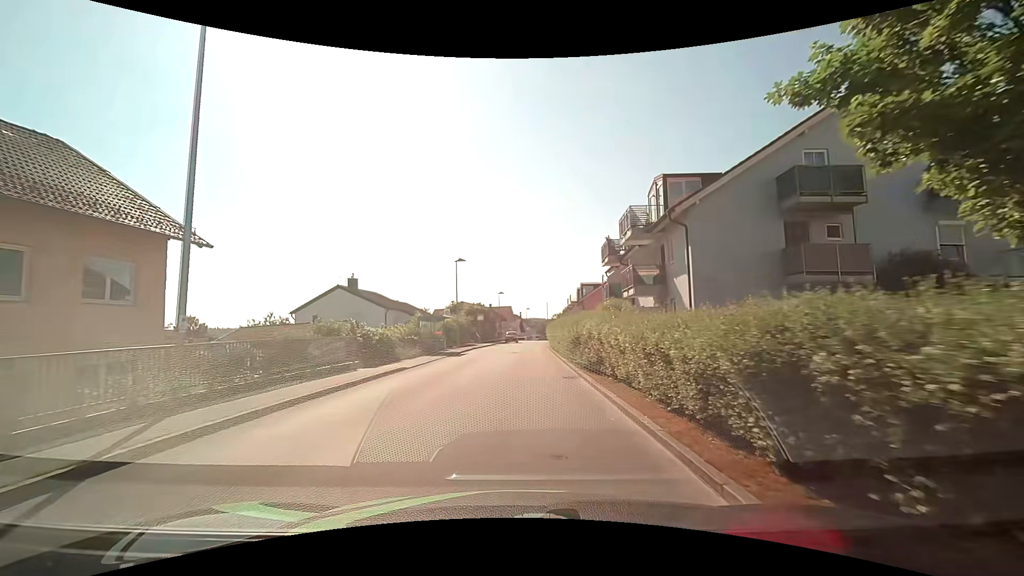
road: unclassified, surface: asphalt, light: Day
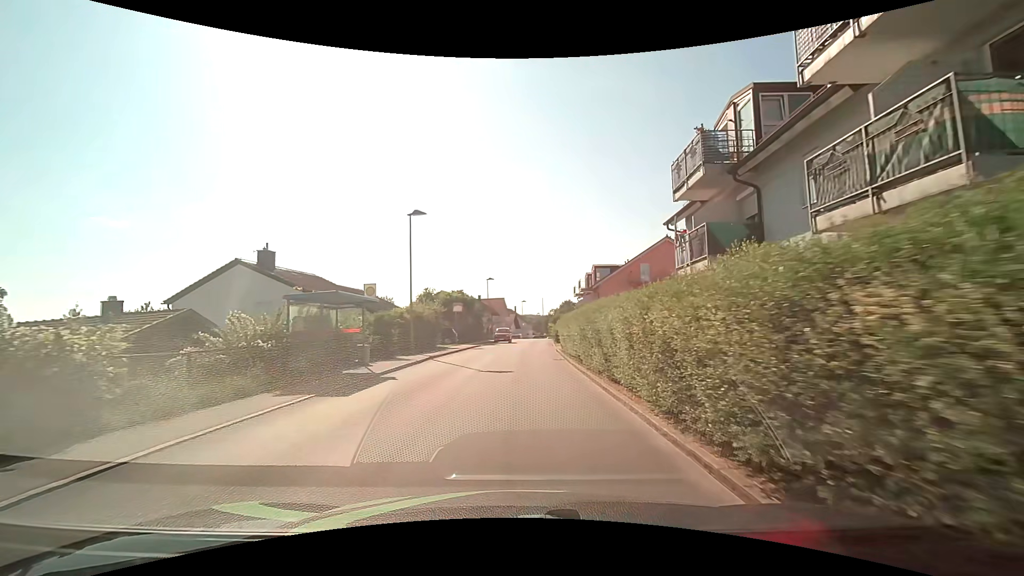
(0.0, +17.4) m; 0°
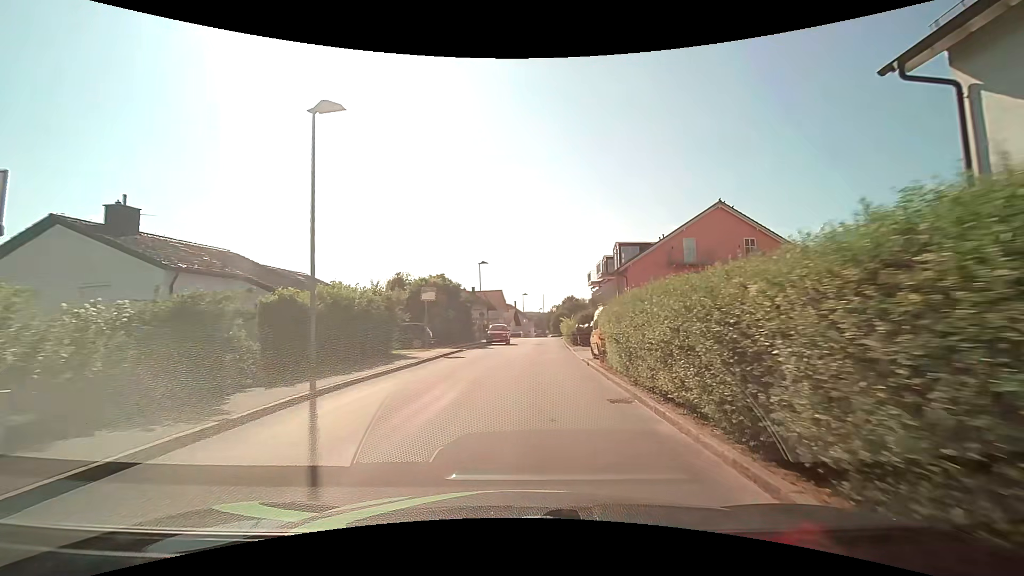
(-0.1, +13.4) m; 0°
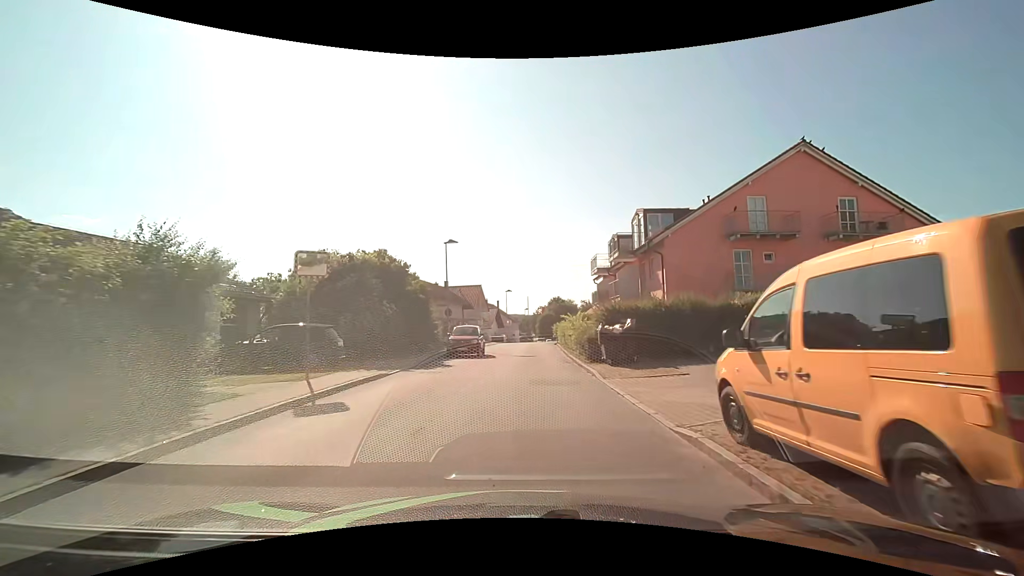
(+0.3, +13.6) m; +2°
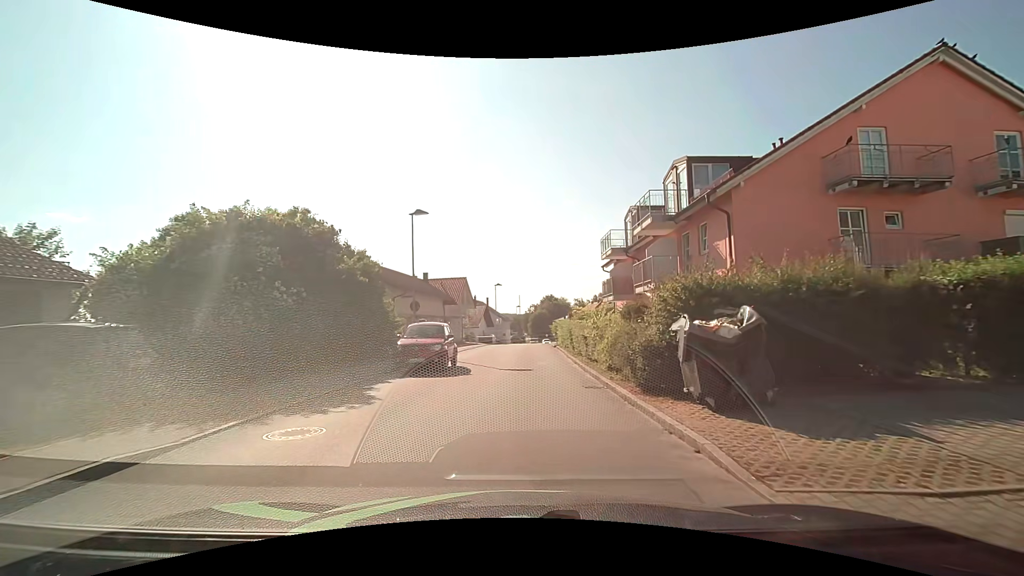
(+0.1, +9.1) m; +1°
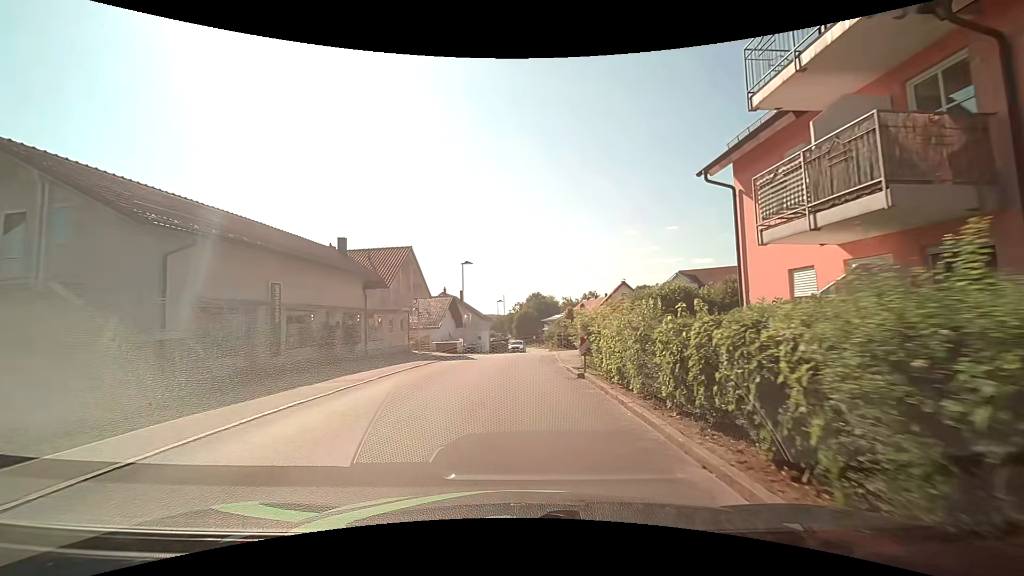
(+0.4, +22.7) m; +1°
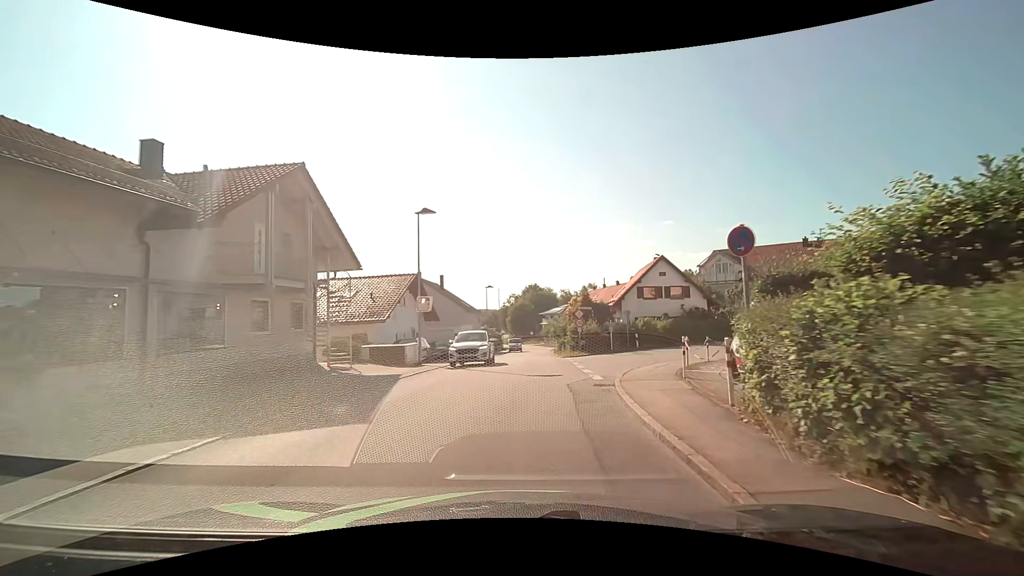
(+0.3, +17.7) m; +1°
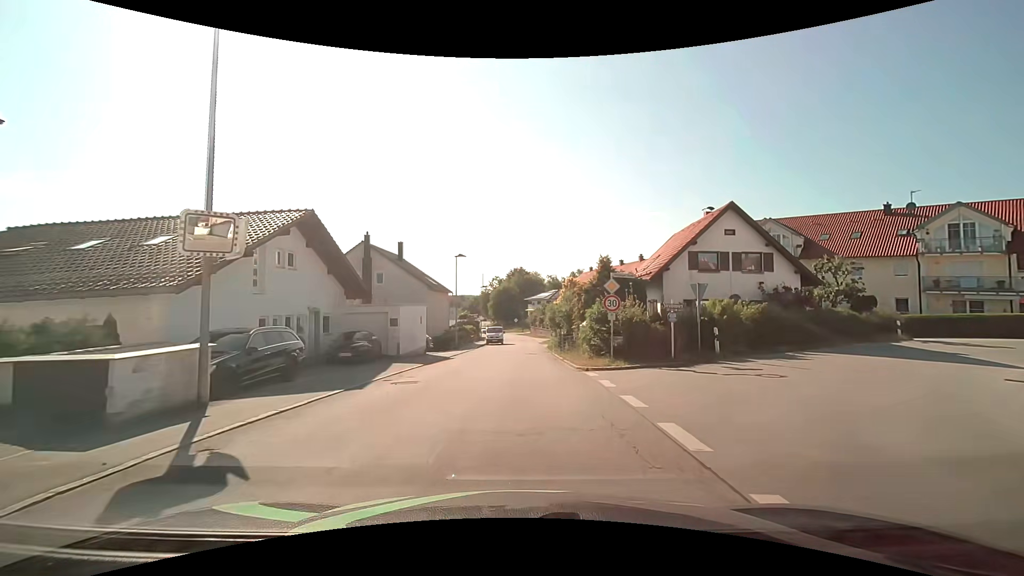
(+0.2, +16.3) m; +2°
(0, +10) (0, +20) (+1, +30) (+1, +40) (+1, +50) (+1, +60) (+1, +70) (0, +80) (-1, +90) (-2, +100) m
